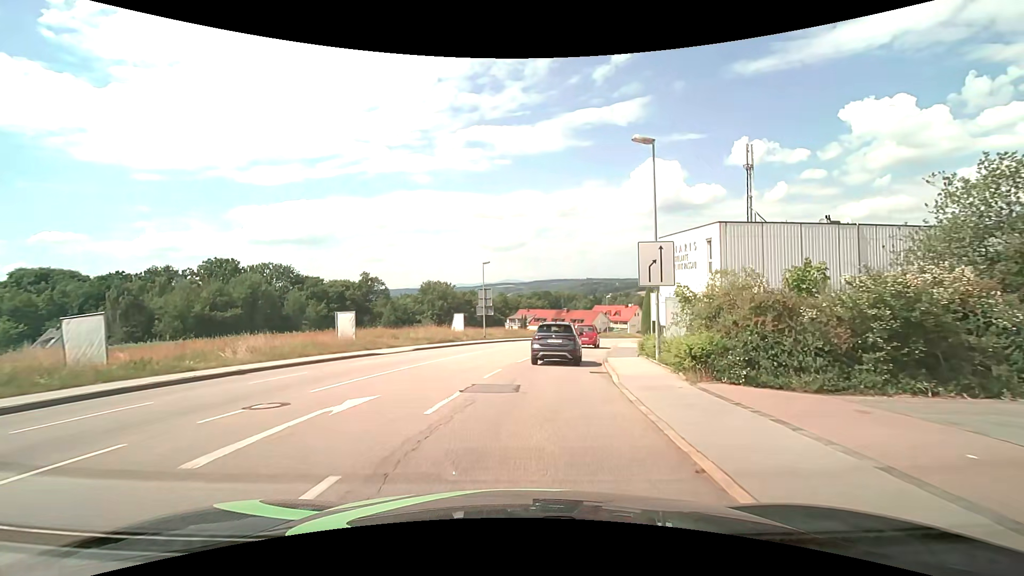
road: tertiary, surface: asphalt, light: Day
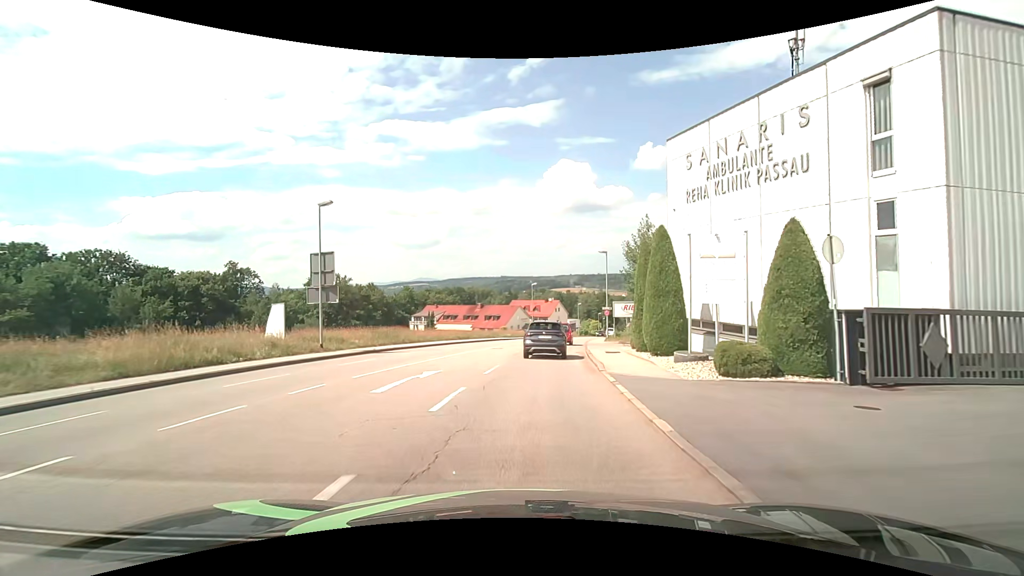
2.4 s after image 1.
(+2.1, +24.0) m; +9°
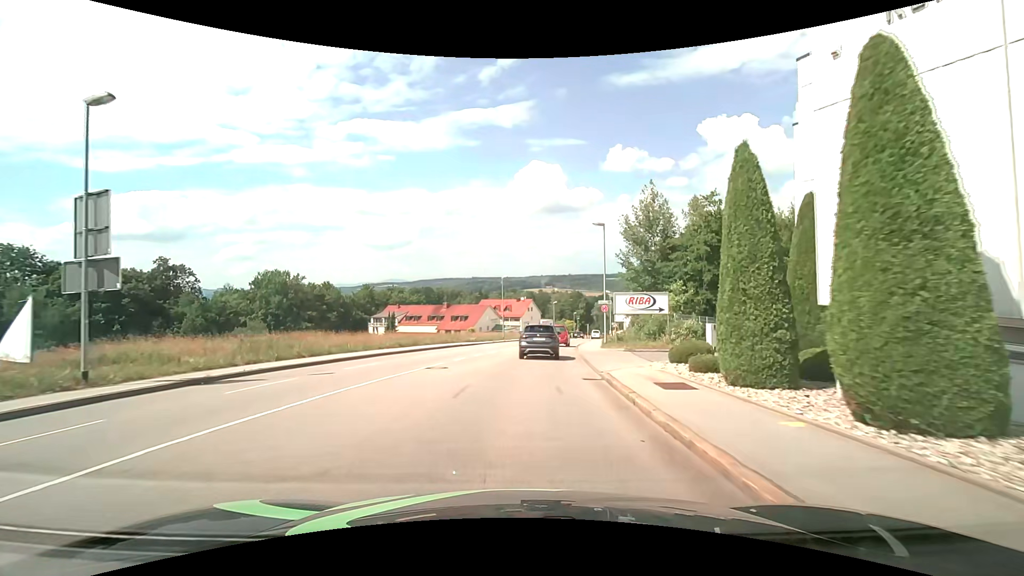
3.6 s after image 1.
(+0.5, +12.7) m; +3°
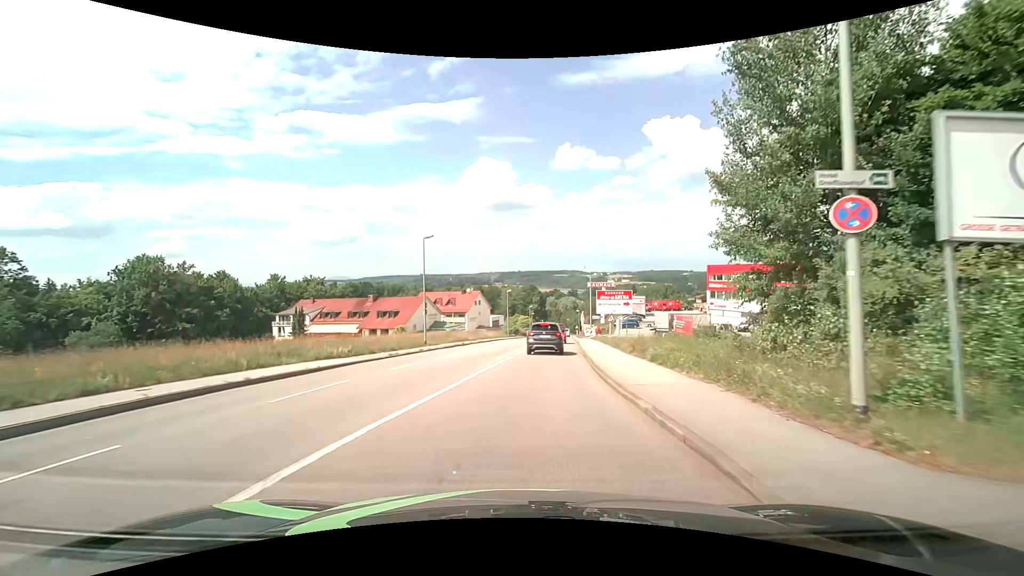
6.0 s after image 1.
(+1.0, +26.9) m; +6°
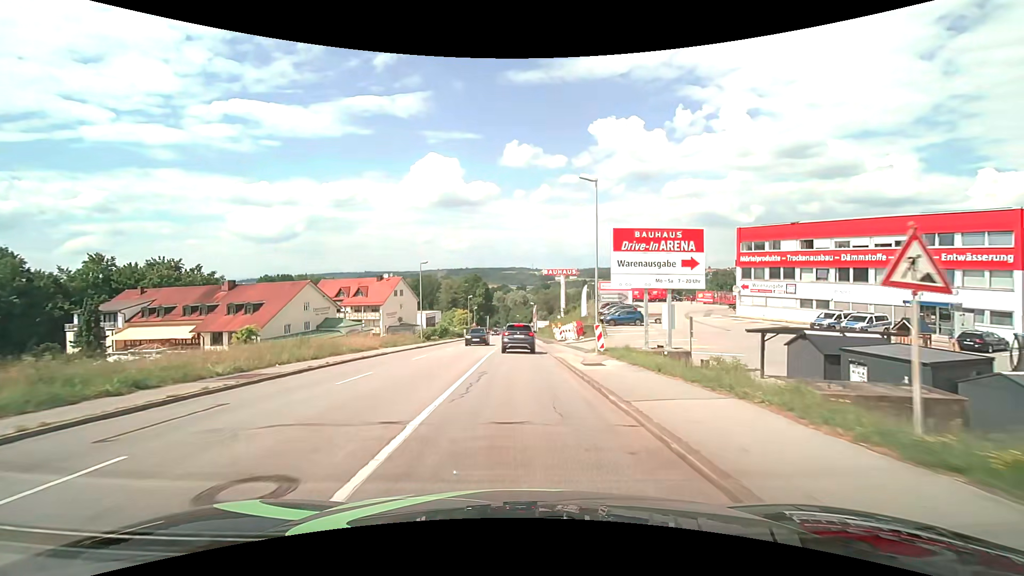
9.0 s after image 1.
(+2.1, +36.3) m; +5°
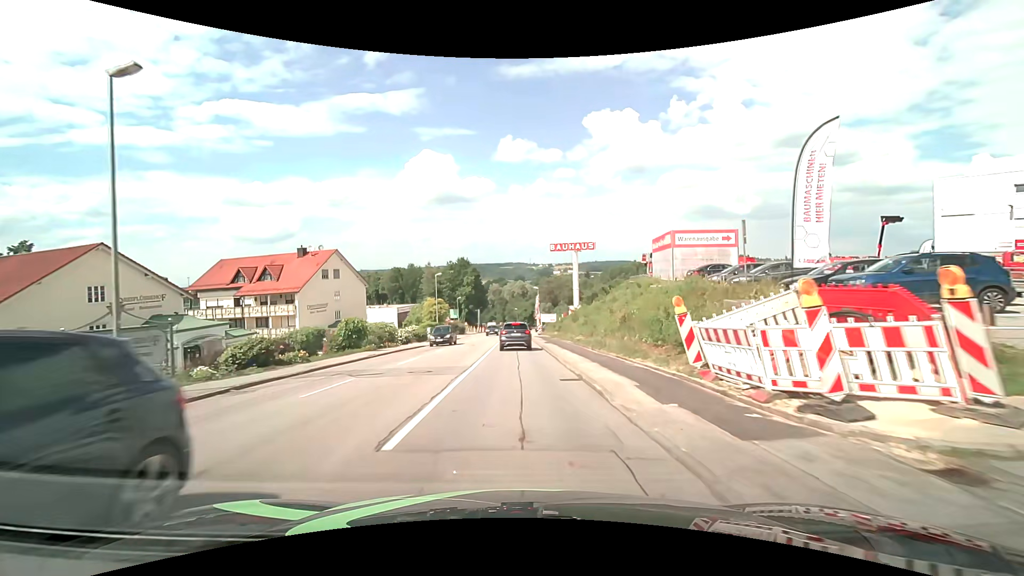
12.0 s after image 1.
(+0.1, +37.6) m; 0°
